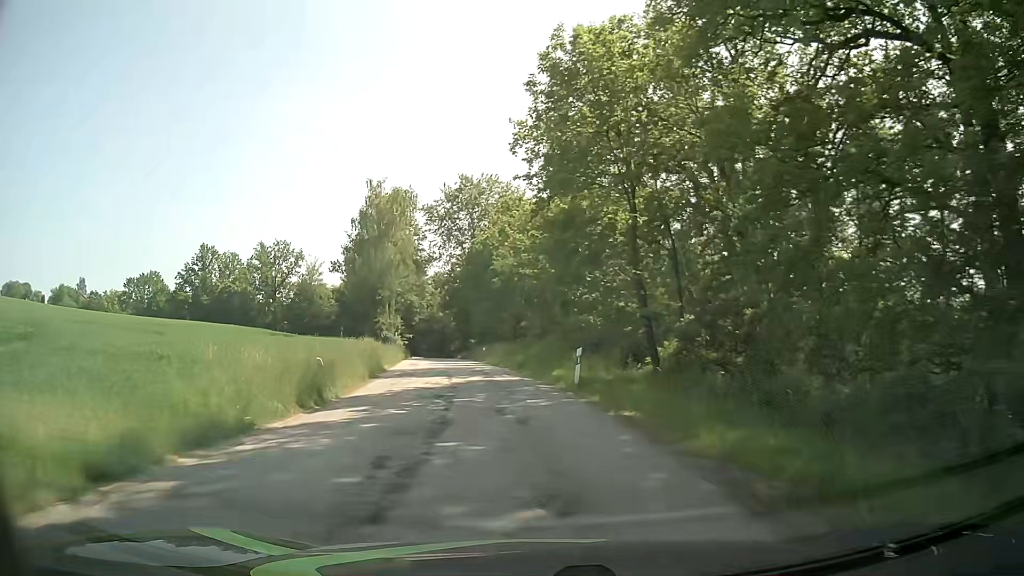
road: unclassified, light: Day
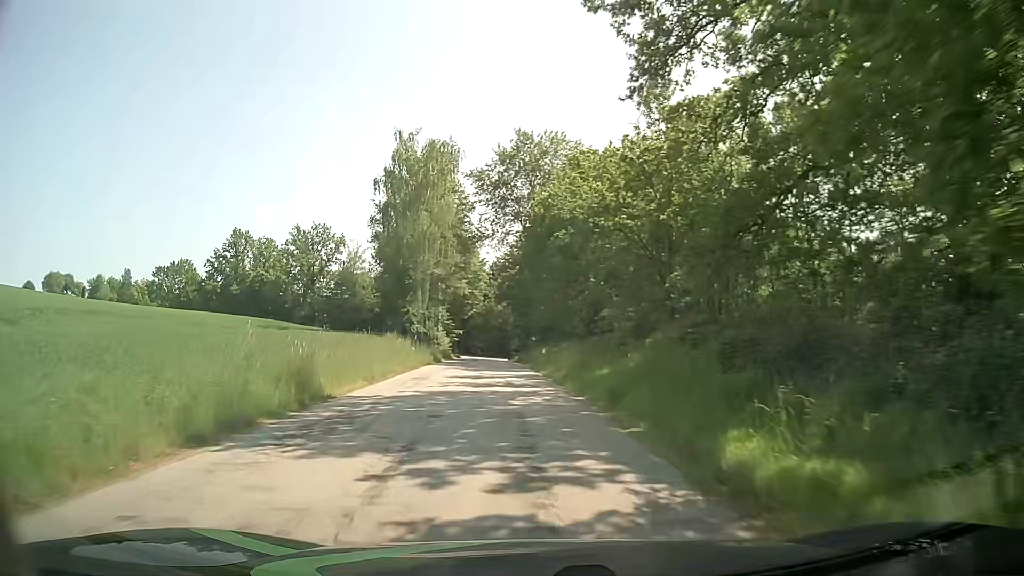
(-1.0, +16.9) m; -6°
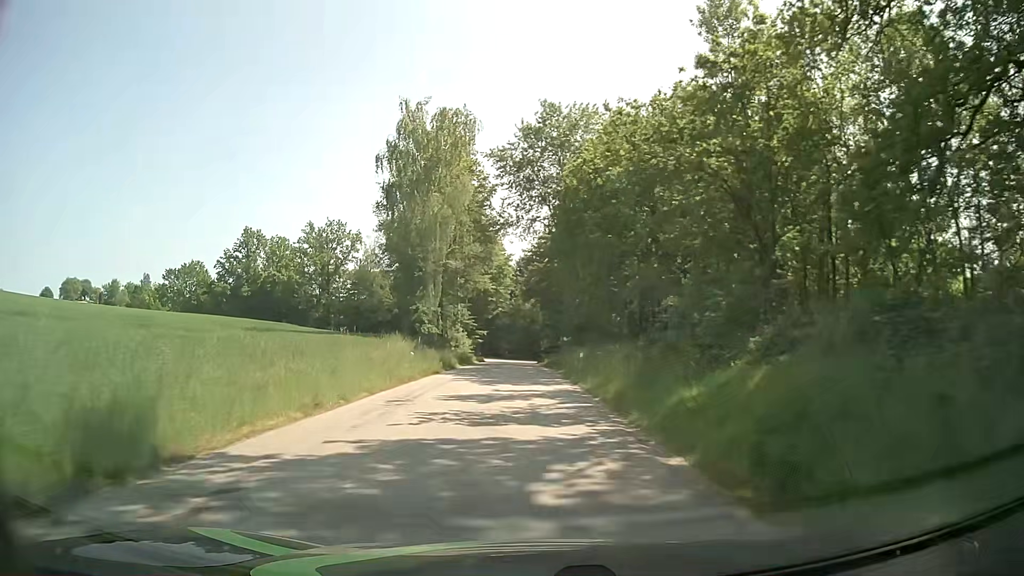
(-0.3, +8.4) m; -3°
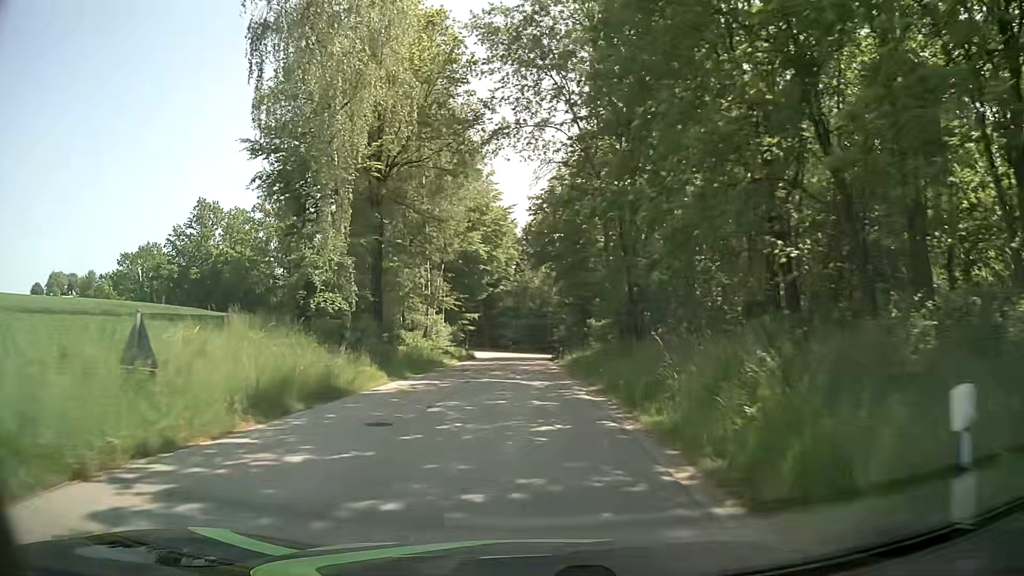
(-0.3, +24.9) m; -1°
